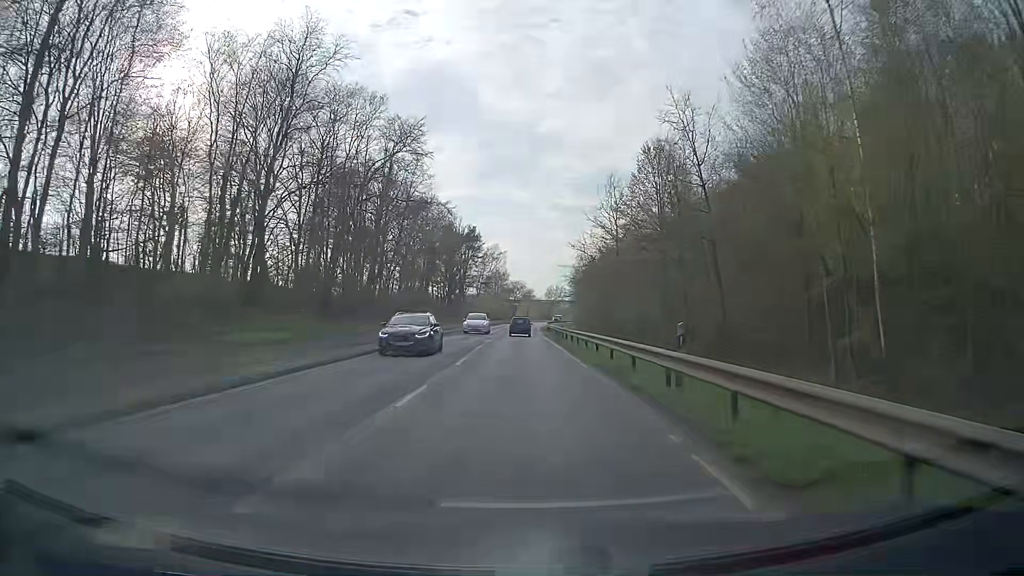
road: secondary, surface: asphalt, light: Day
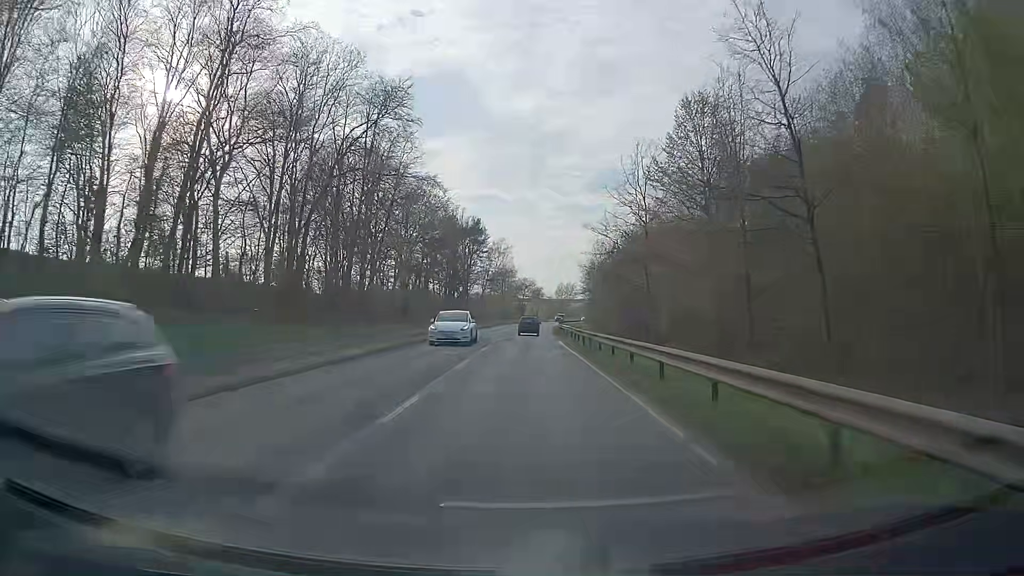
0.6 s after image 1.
(0.0, +10.6) m; -1°
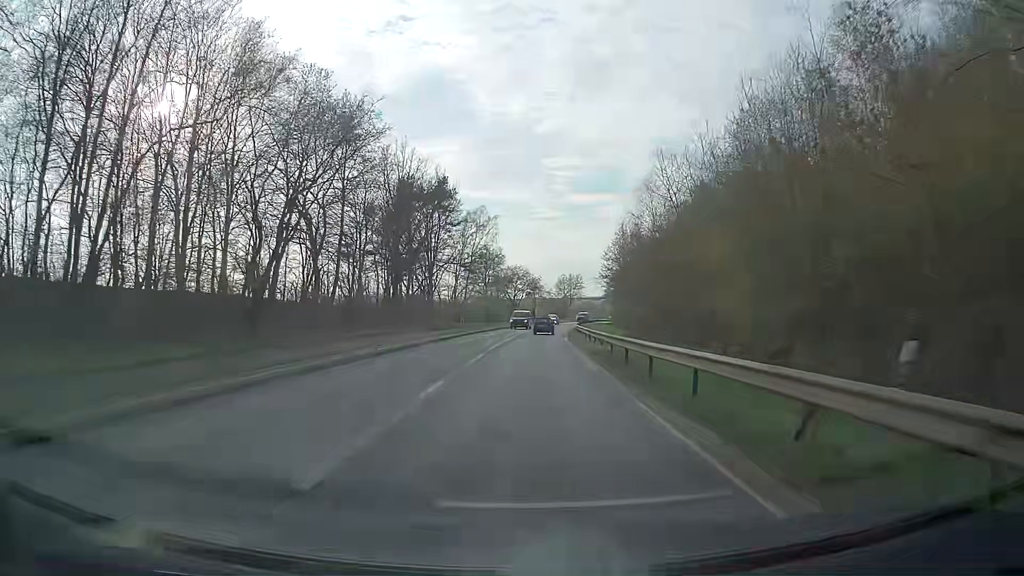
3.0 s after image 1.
(-0.1, +42.5) m; 0°
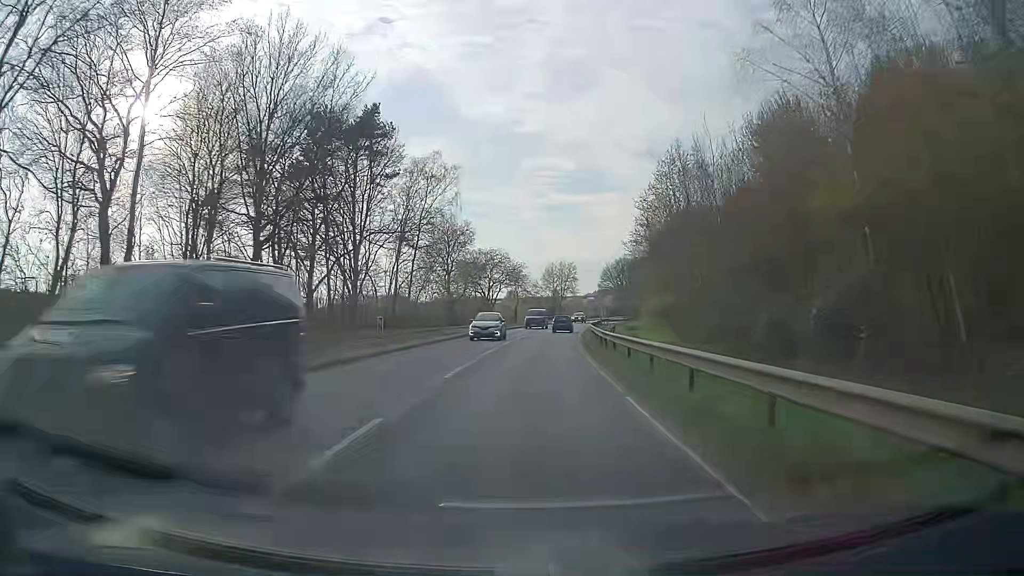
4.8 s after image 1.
(+0.3, +32.6) m; +1°
(0, +10) (0, +20) (+1, +30) (+1, +40) (+2, +50) (+3, +60) (+4, +70) (+6, +80) (+7, +90) (+9, +99) m
